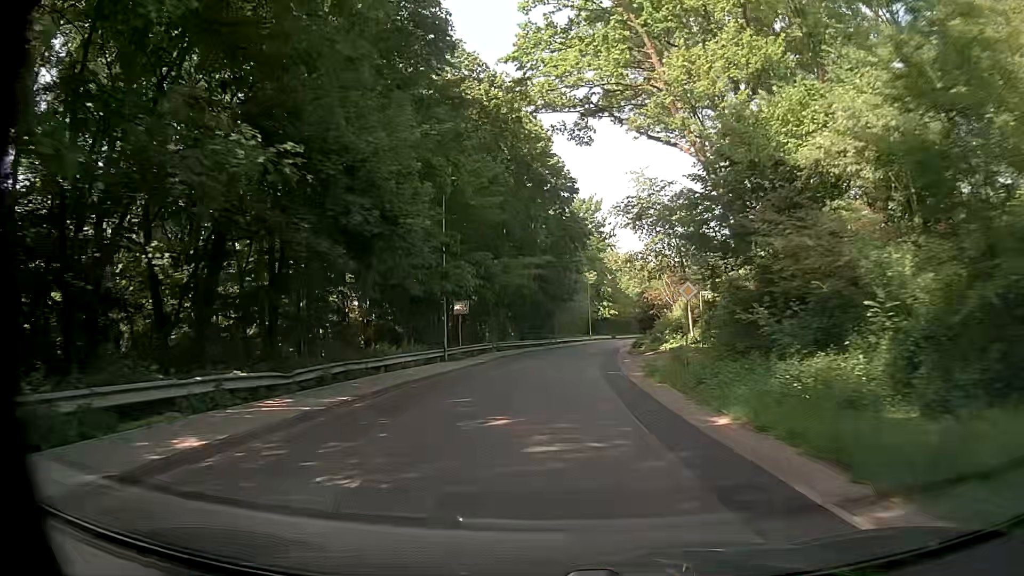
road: tertiary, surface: asphalt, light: Day
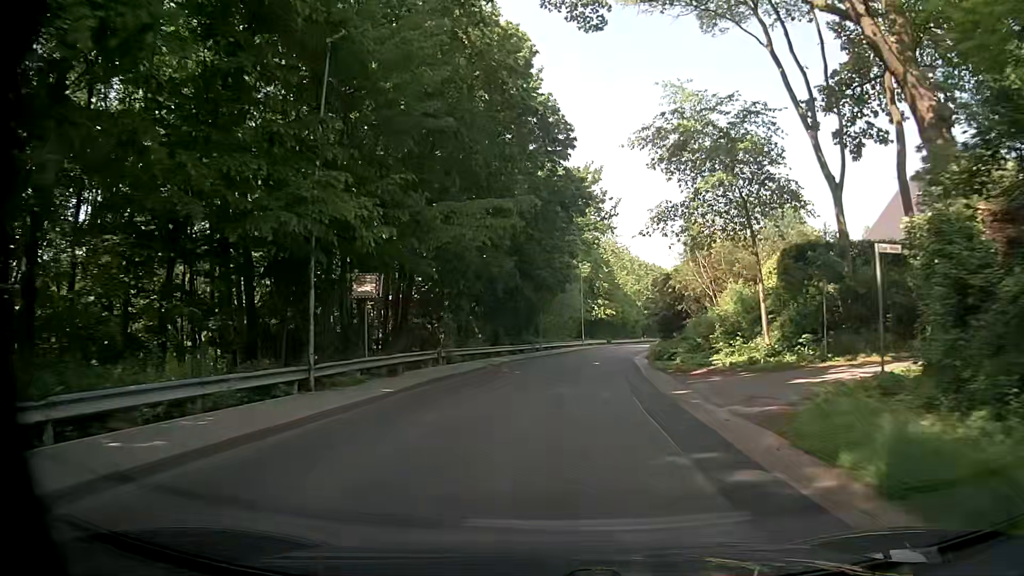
(-0.1, +17.0) m; -1°
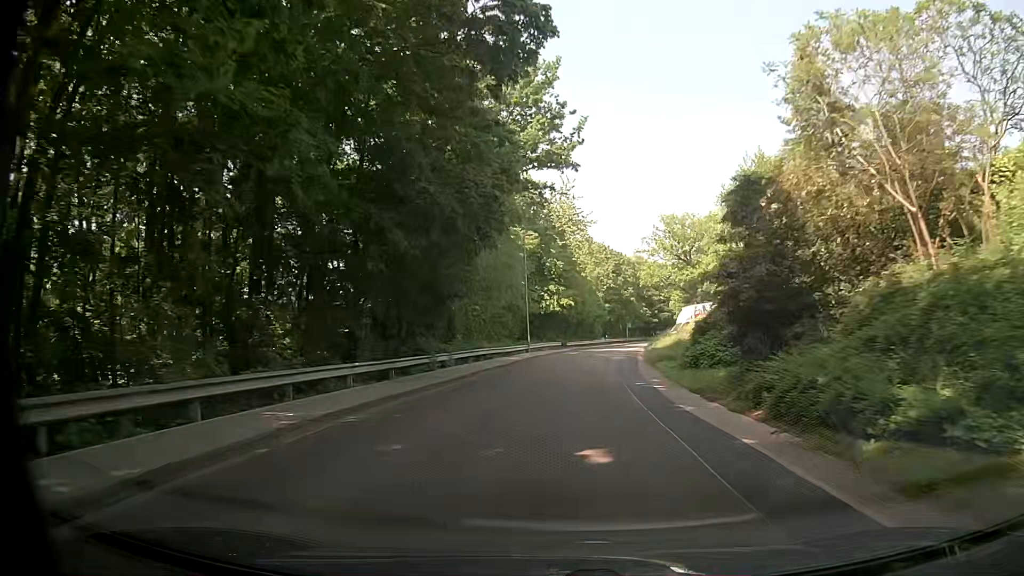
(+1.4, +25.3) m; +5°
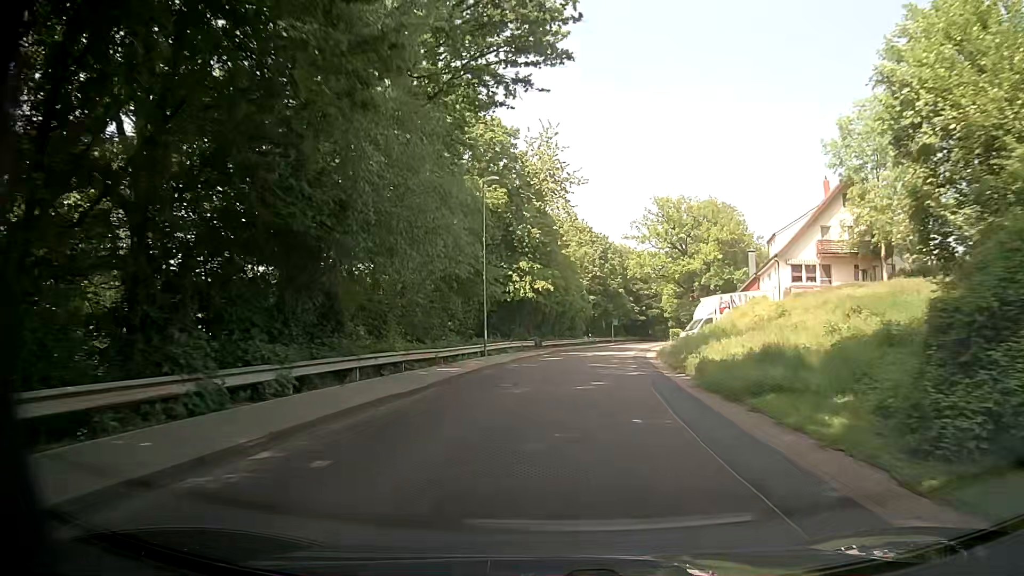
(+0.5, +16.9) m; +2°
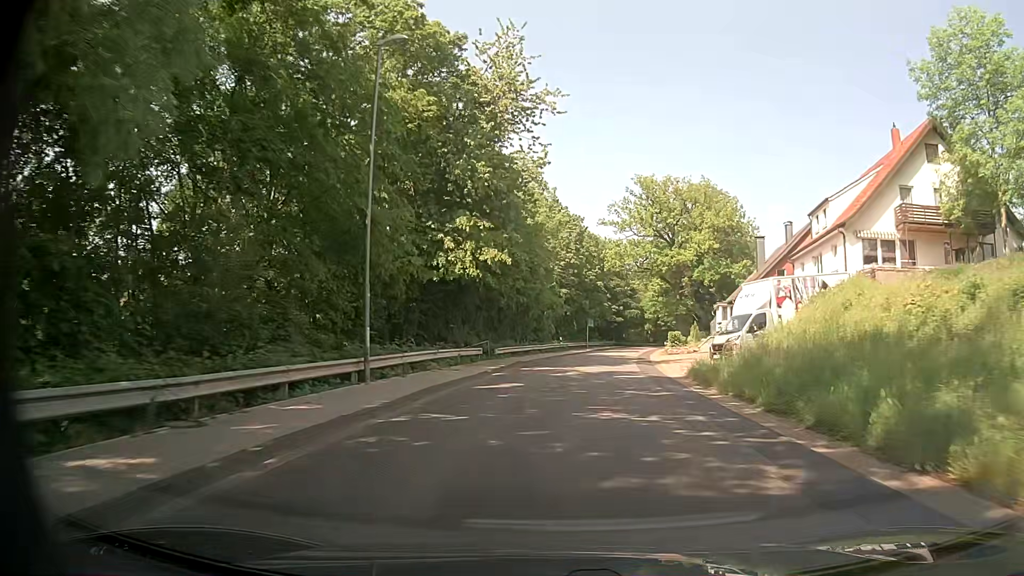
(+0.7, +17.0) m; +4°
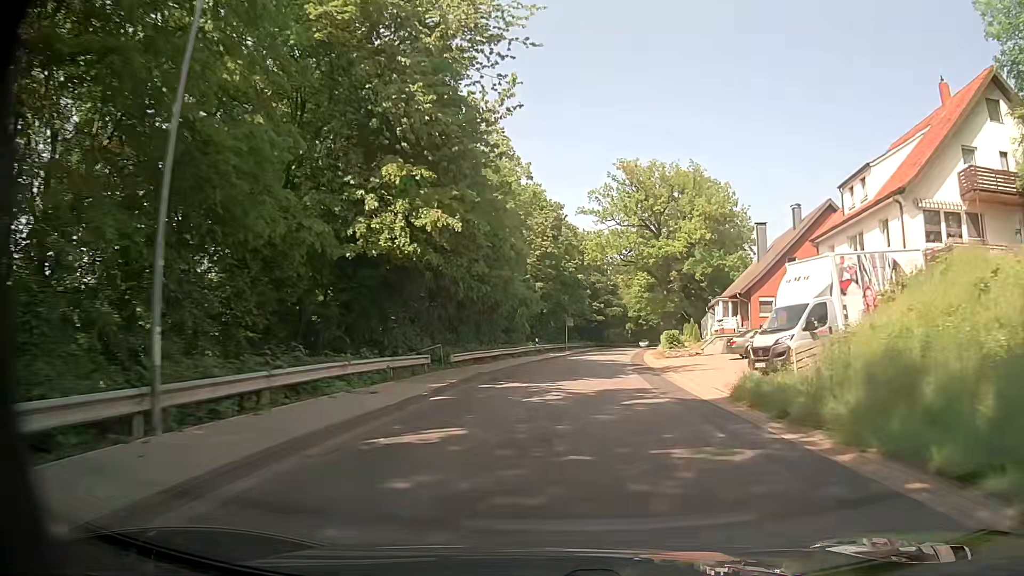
(+0.1, +8.5) m; +2°
